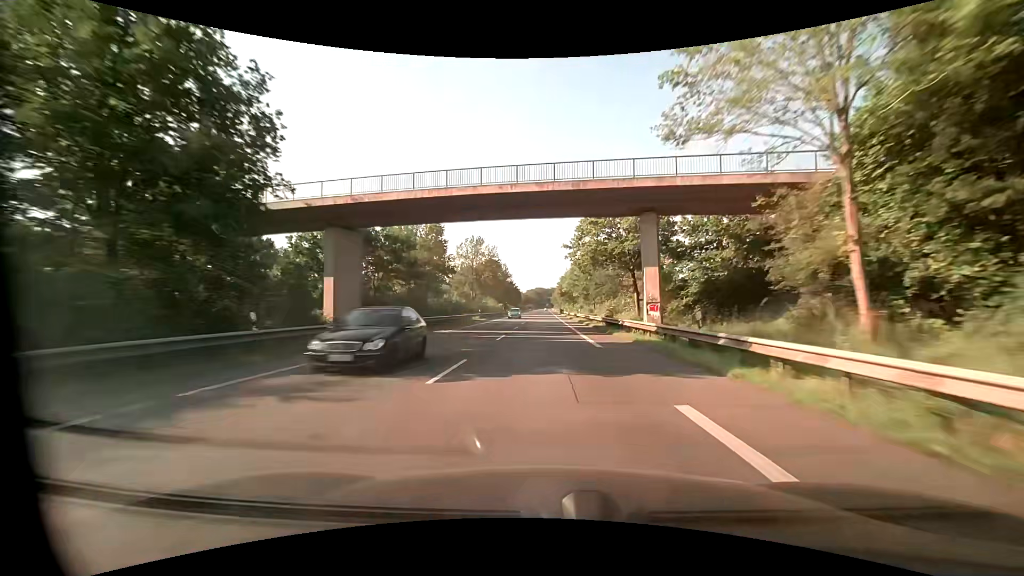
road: primary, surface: asphalt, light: Day
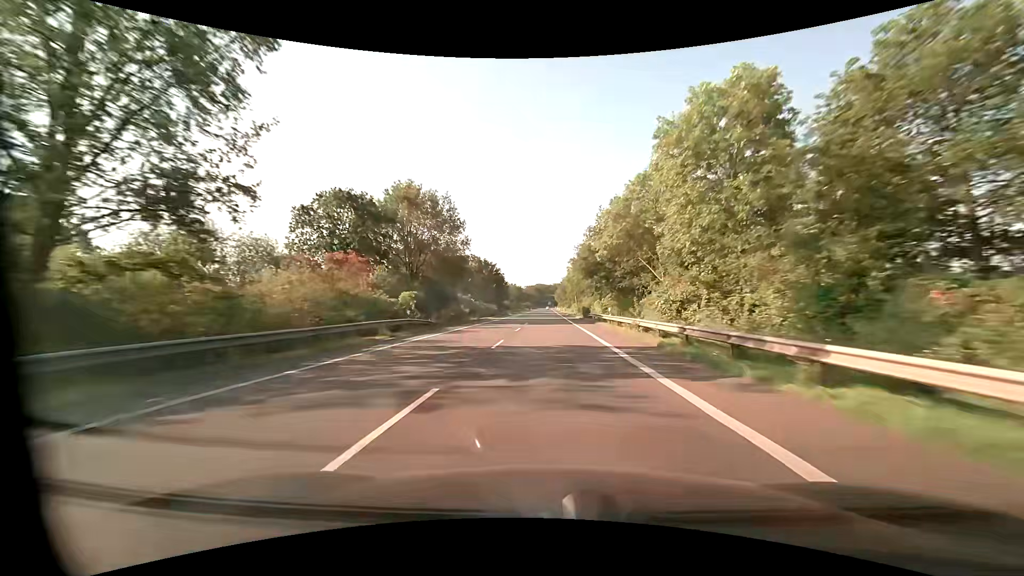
(-0.4, +77.7) m; 0°
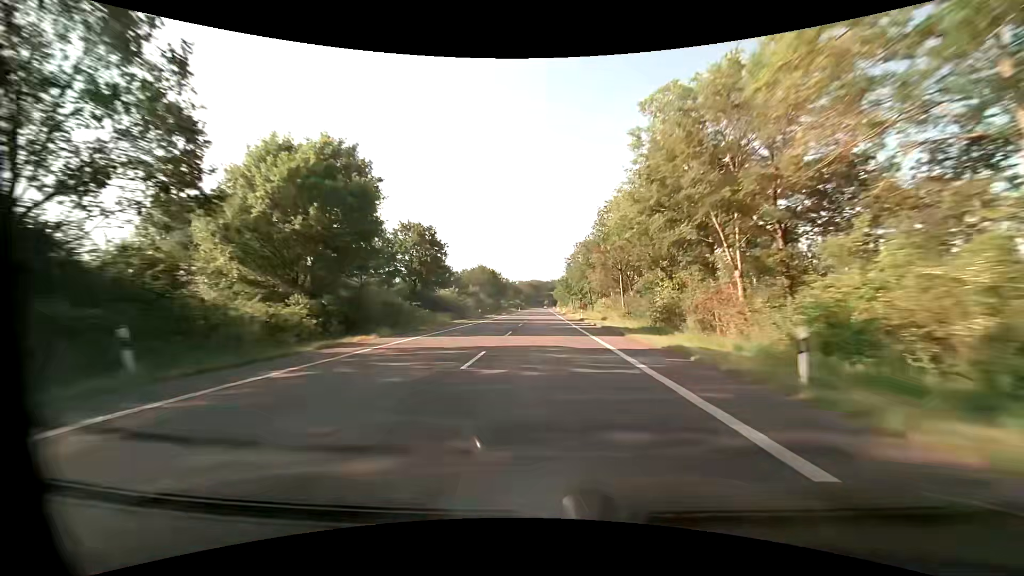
(+0.4, +78.5) m; +1°
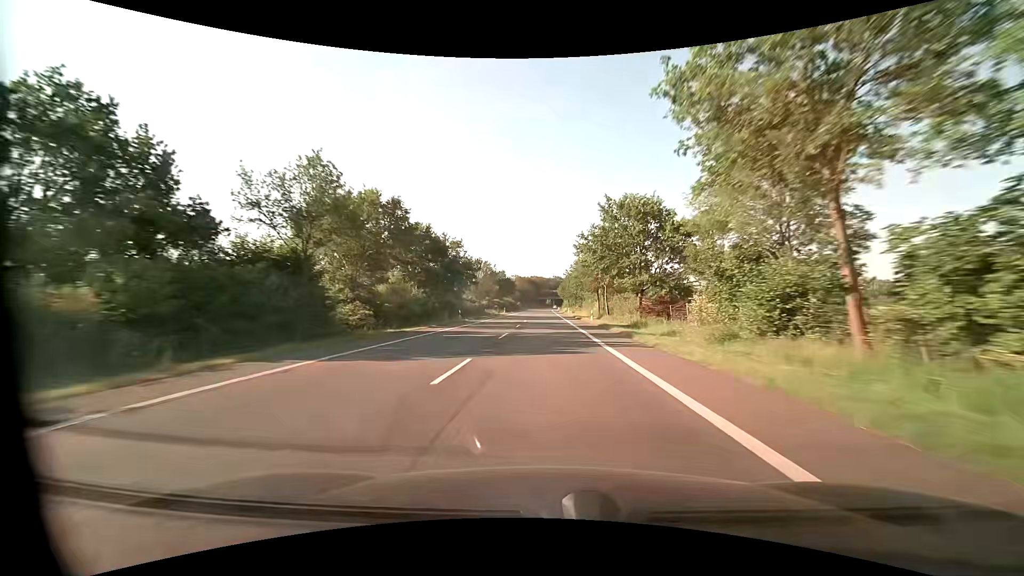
(-0.1, +63.1) m; 0°
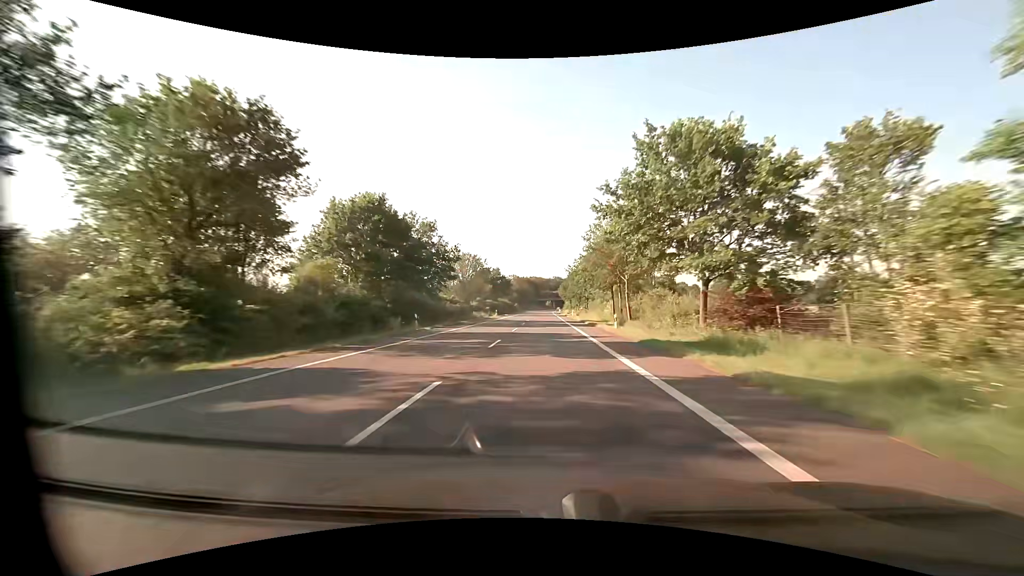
(+0.1, +15.8) m; 0°
(0, +10) (0, +20) (0, +30) (0, +40) (0, +50) (0, +60) (0, +70) (0, +80) (0, +90) (0, +100) m
